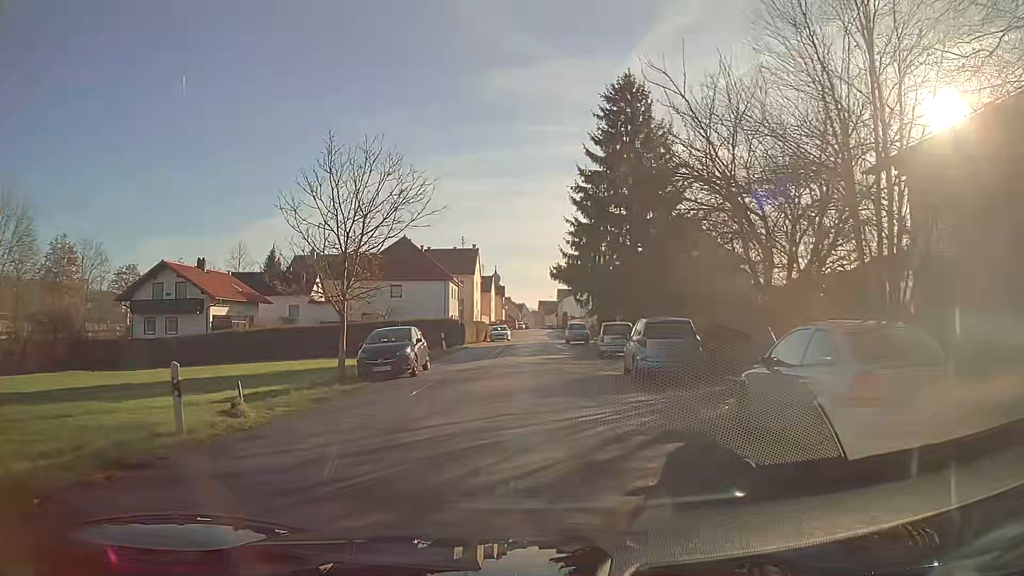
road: residential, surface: asphalt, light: Day
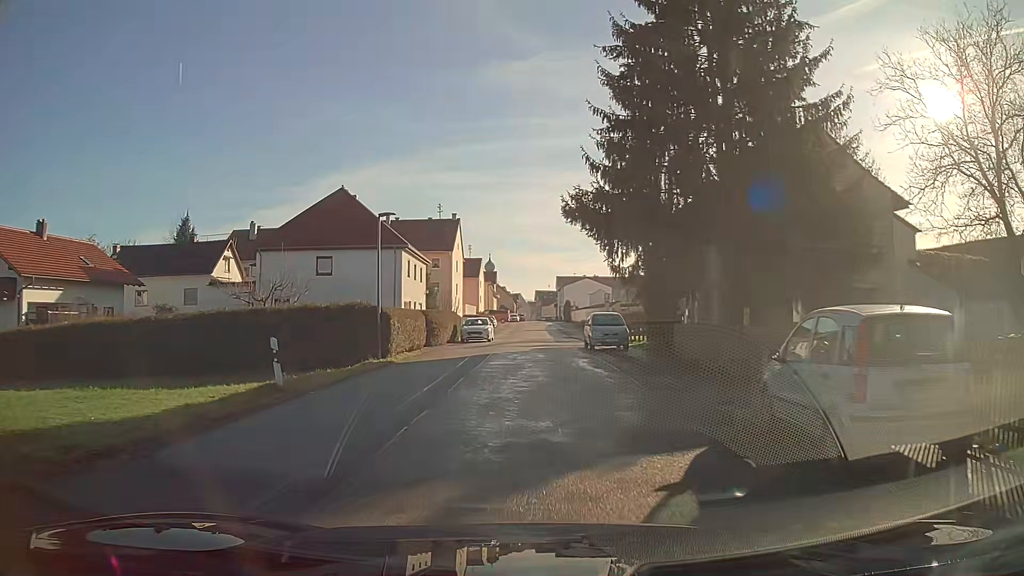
(-0.2, +23.1) m; 0°
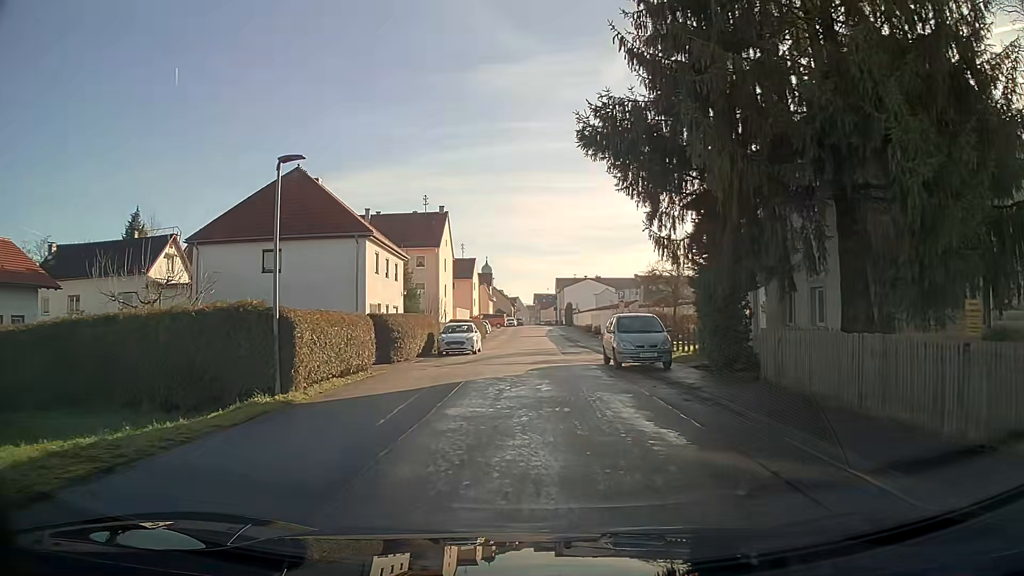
(0.0, +9.2) m; 0°
(0, +10) (0, +20) (0, +30) (+1, +40) (+1, +50) (+1, +60) (+1, +70) (+1, +80) (+1, +90) (+1, +100) m
